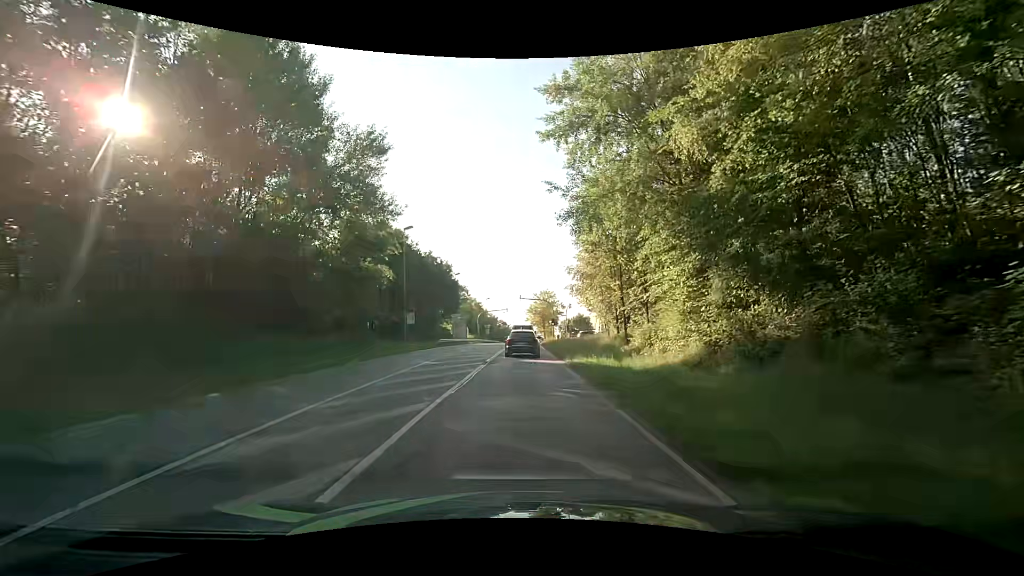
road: secondary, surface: asphalt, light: Day
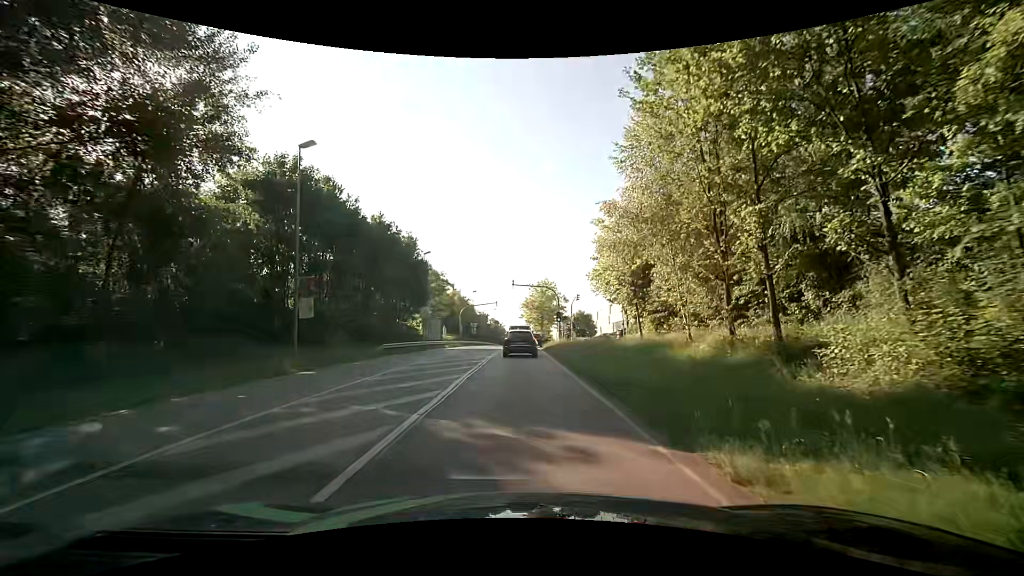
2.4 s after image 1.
(-0.1, +19.3) m; +1°
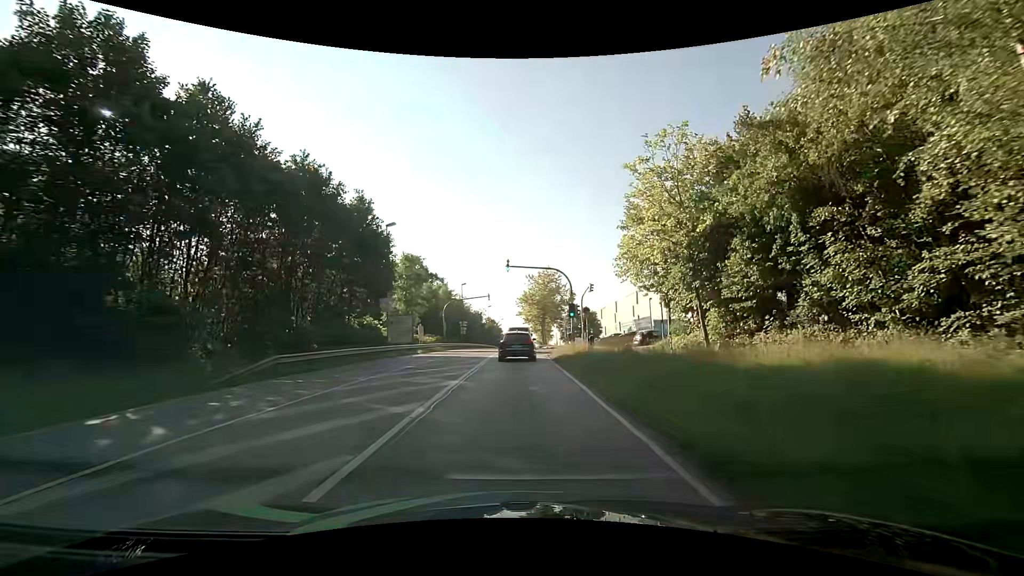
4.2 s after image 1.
(-0.1, +14.0) m; 0°
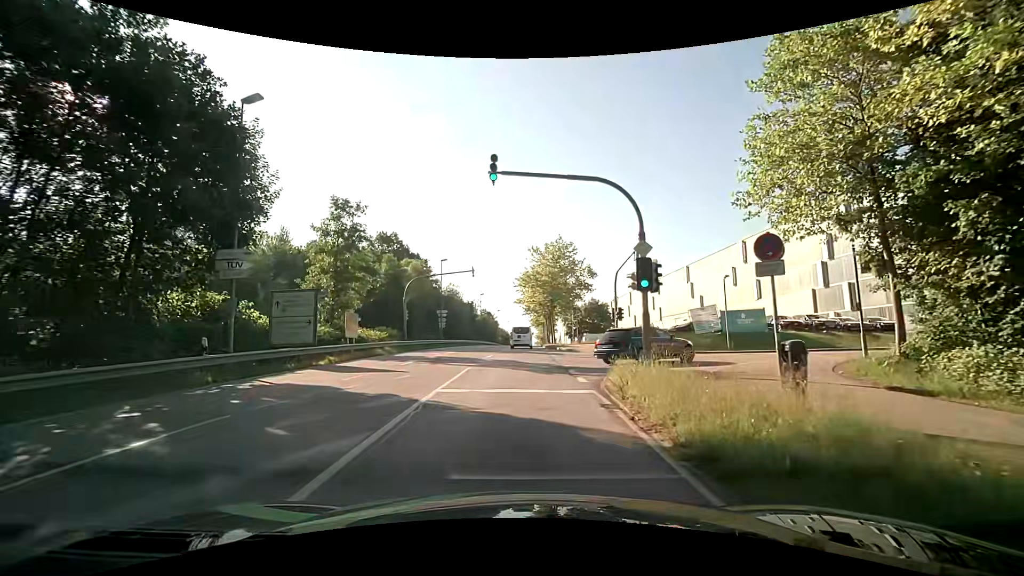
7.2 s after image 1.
(-0.1, +20.0) m; 0°
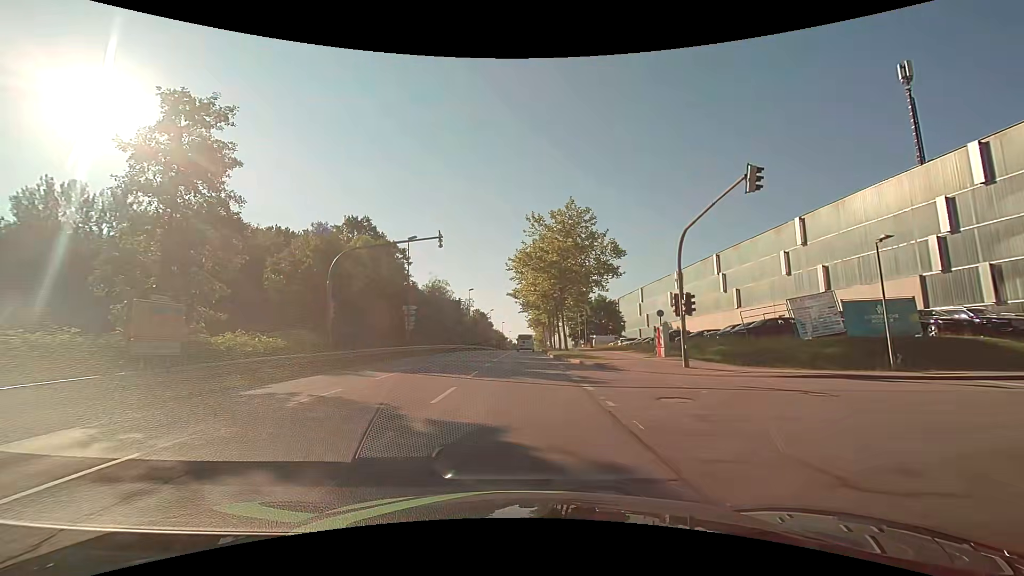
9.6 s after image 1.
(0.0, +15.8) m; 0°
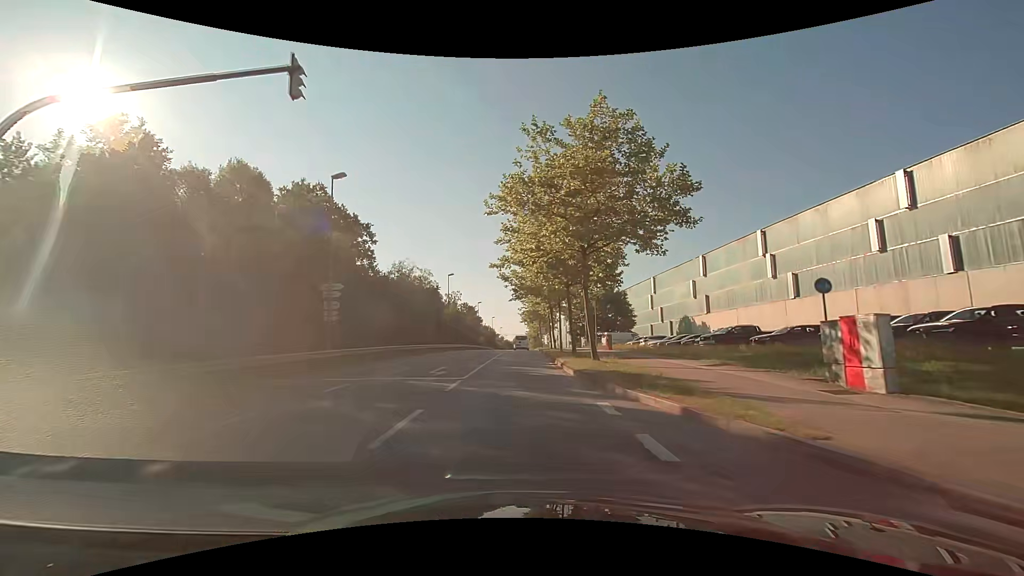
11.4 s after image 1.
(+0.1, +16.5) m; +1°
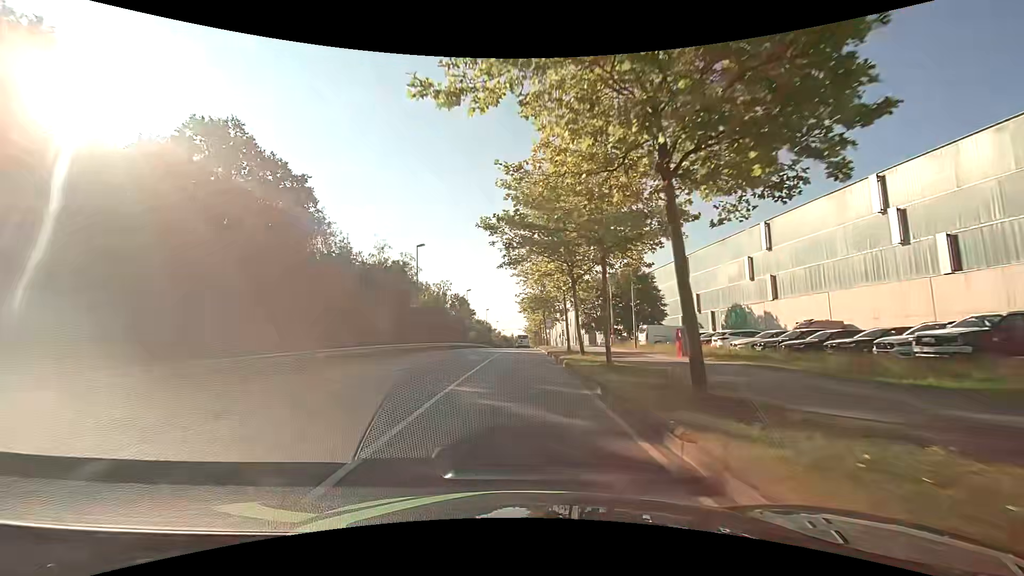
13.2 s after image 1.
(0.0, +19.6) m; -1°
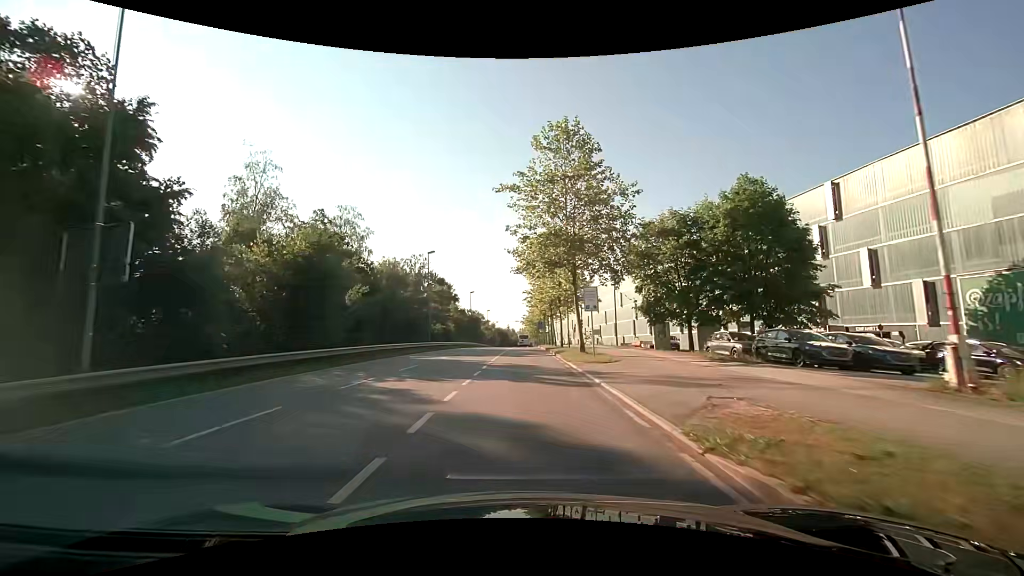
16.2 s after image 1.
(+0.4, +35.6) m; +1°
(0, +10) (0, +20) (0, +30) (0, +40) (0, +50) (0, +60) (+1, +70) (+1, +80) (+1, +90) (+1, +100) m
